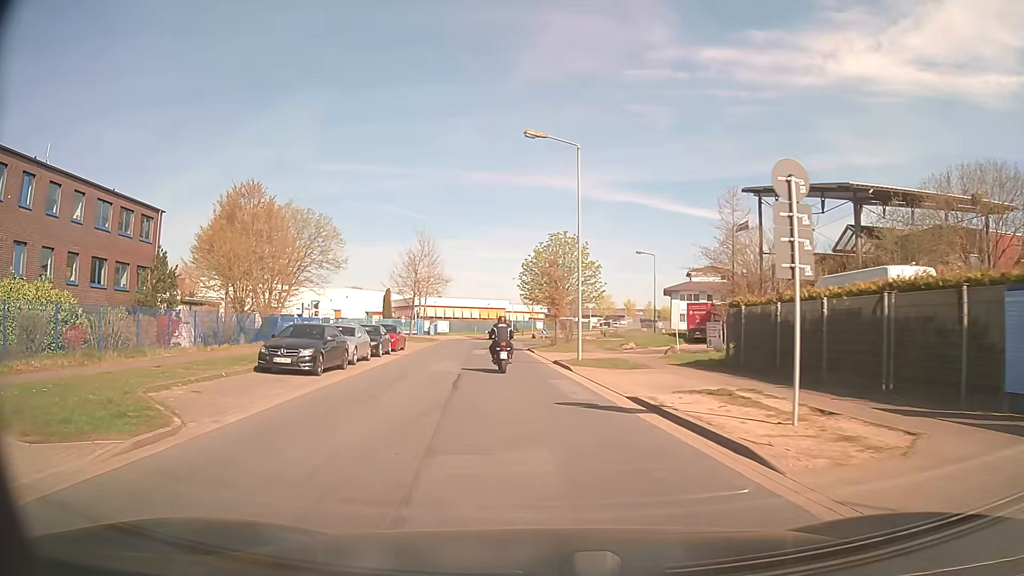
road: residential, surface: asphalt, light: Day
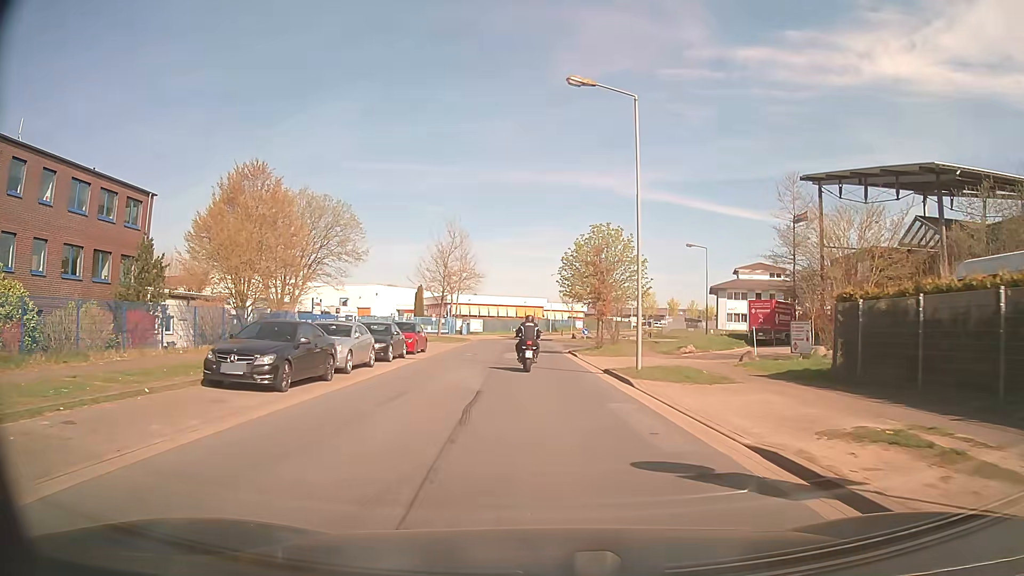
(-0.1, +5.4) m; -3°
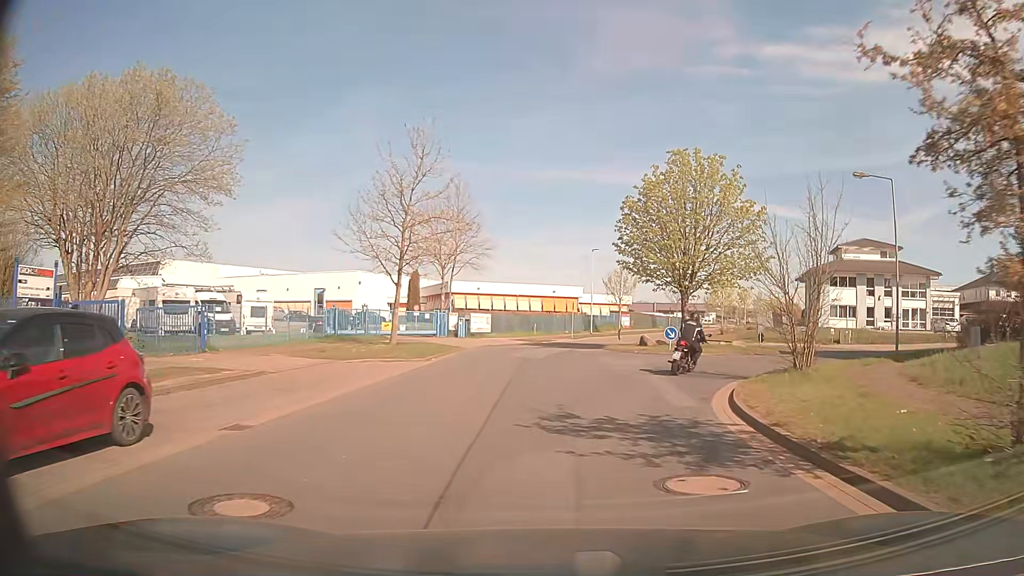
(-0.8, +26.5) m; -2°
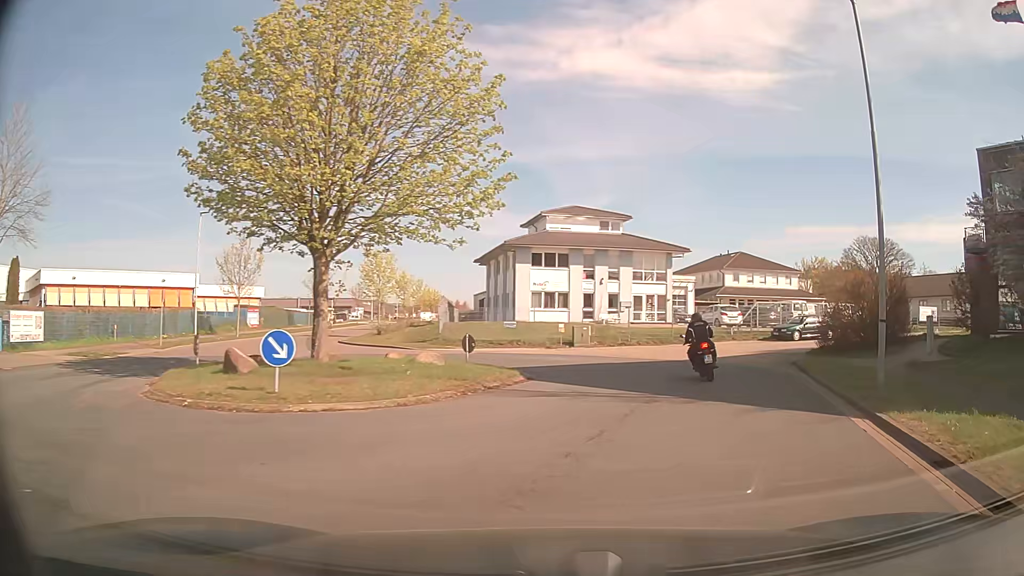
(+3.3, +18.9) m; +30°
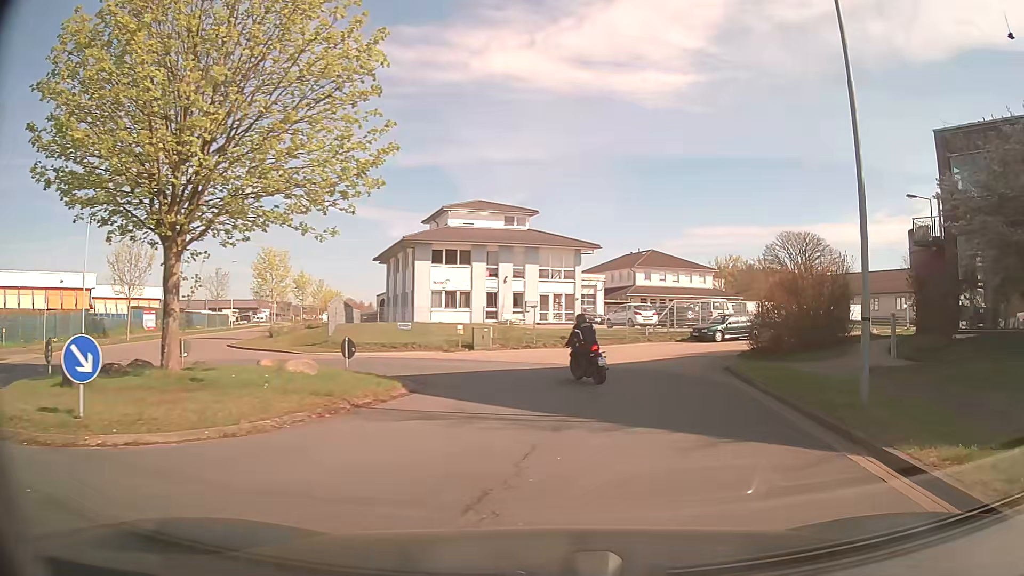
(+0.2, +3.0) m; +7°
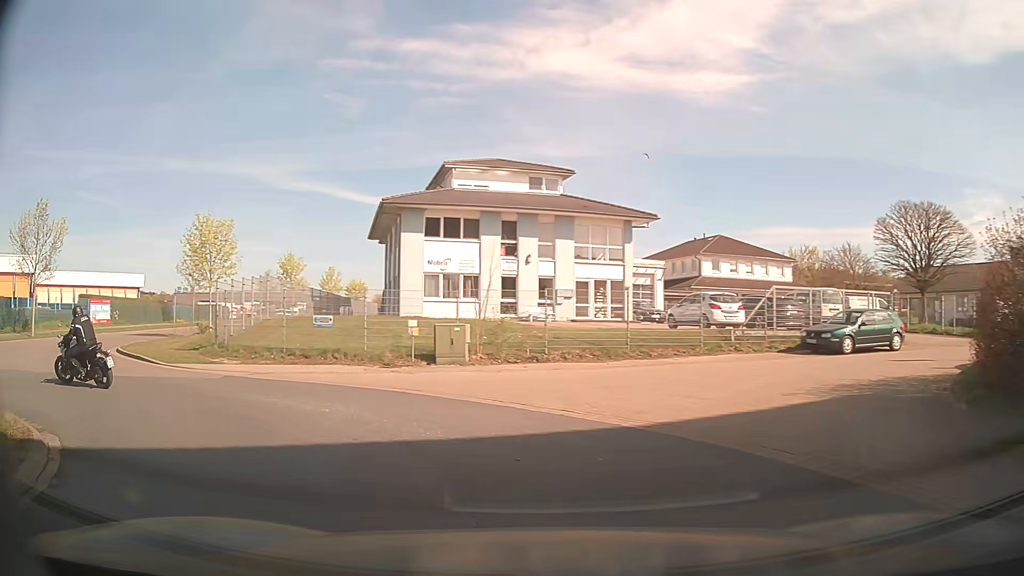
(+1.6, +13.4) m; -3°
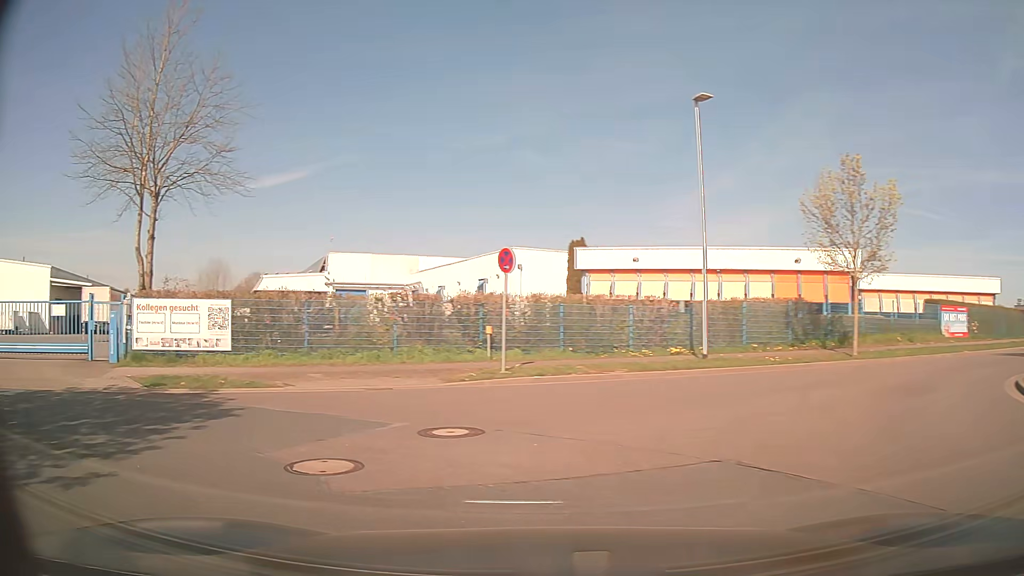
(-6.9, +10.4) m; -74°
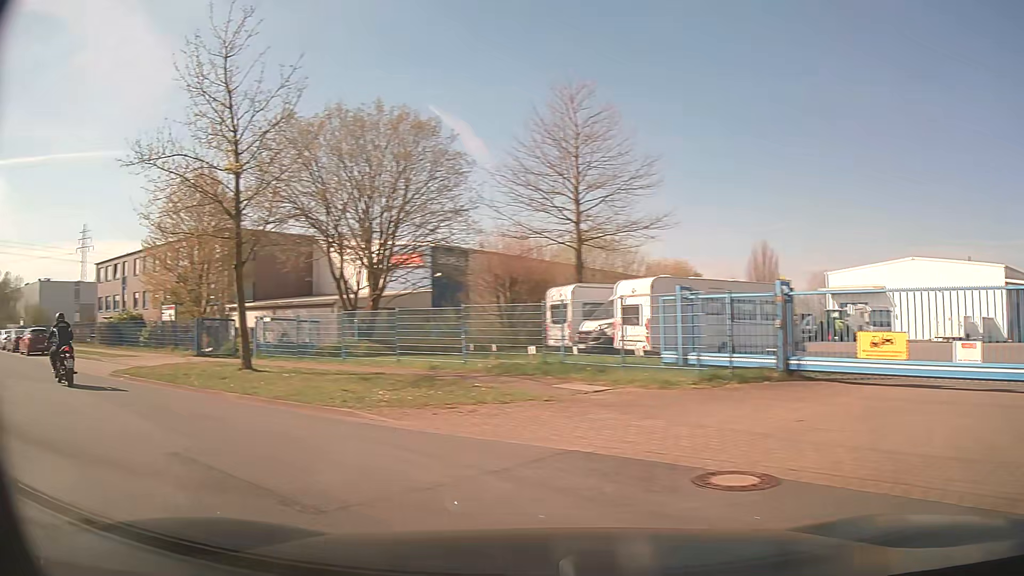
(-6.6, +8.1) m; -81°
